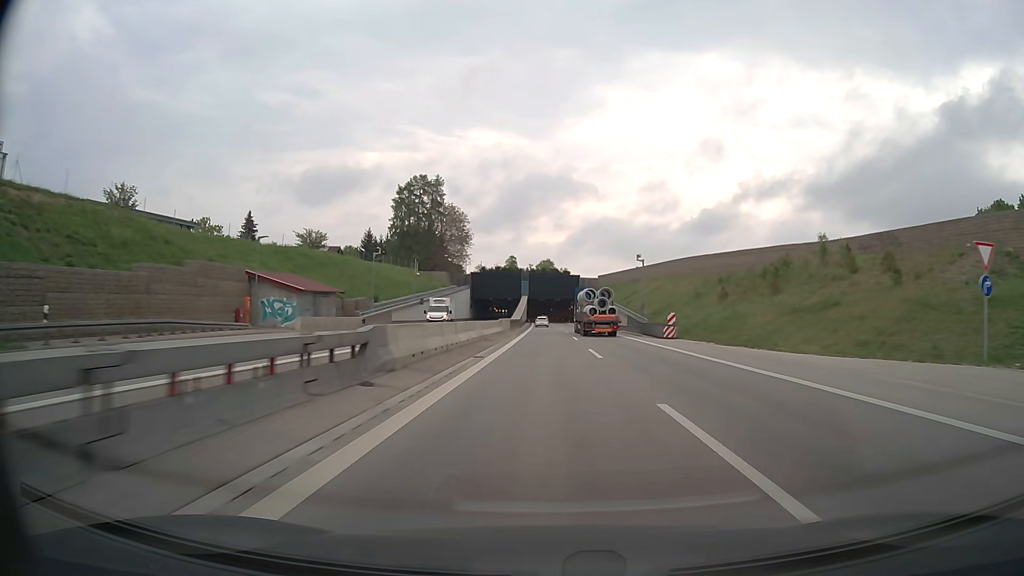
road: motorway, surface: asphalt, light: Day
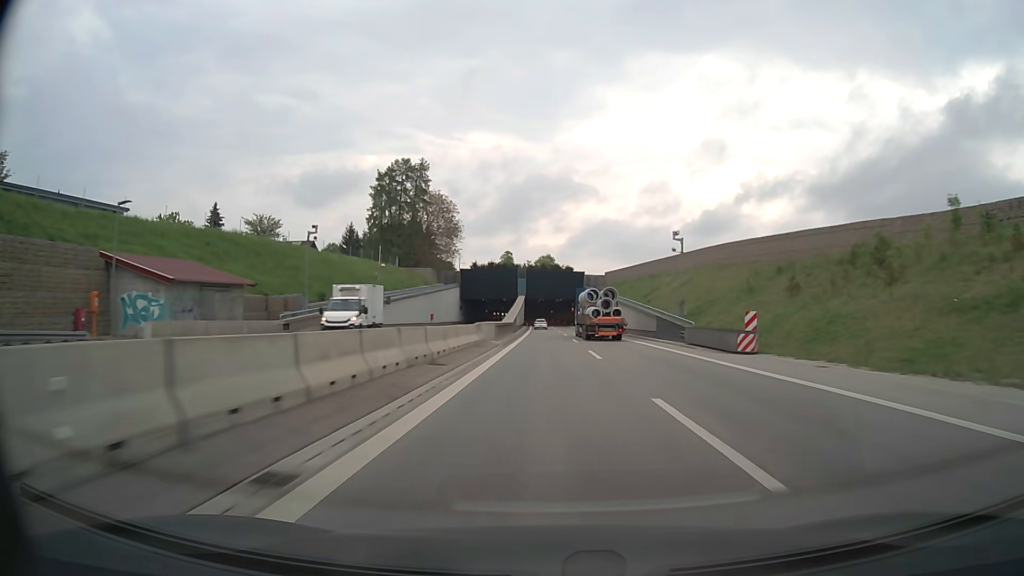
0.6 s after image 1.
(+0.1, +17.3) m; 0°
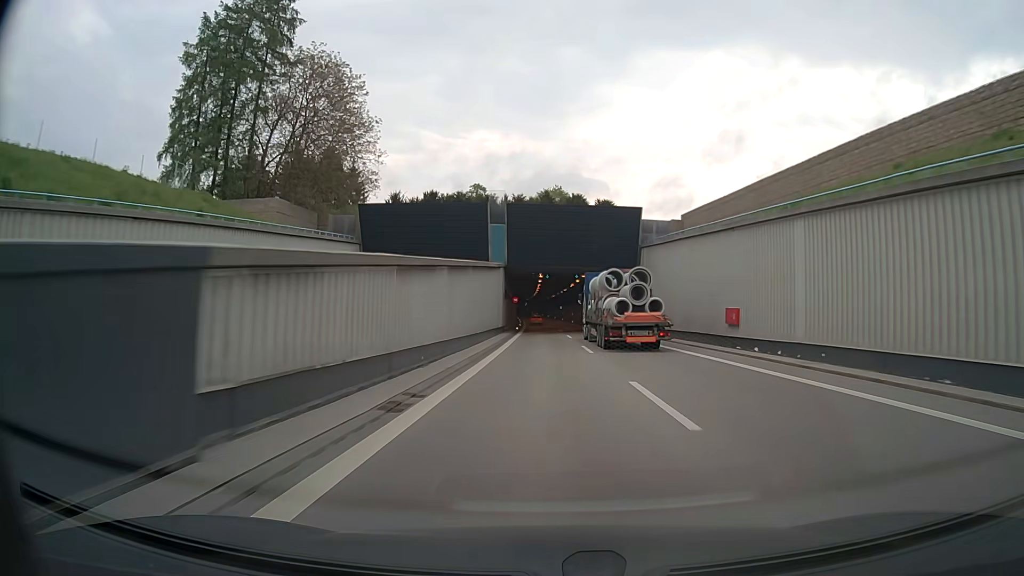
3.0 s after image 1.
(+0.1, +69.7) m; 0°
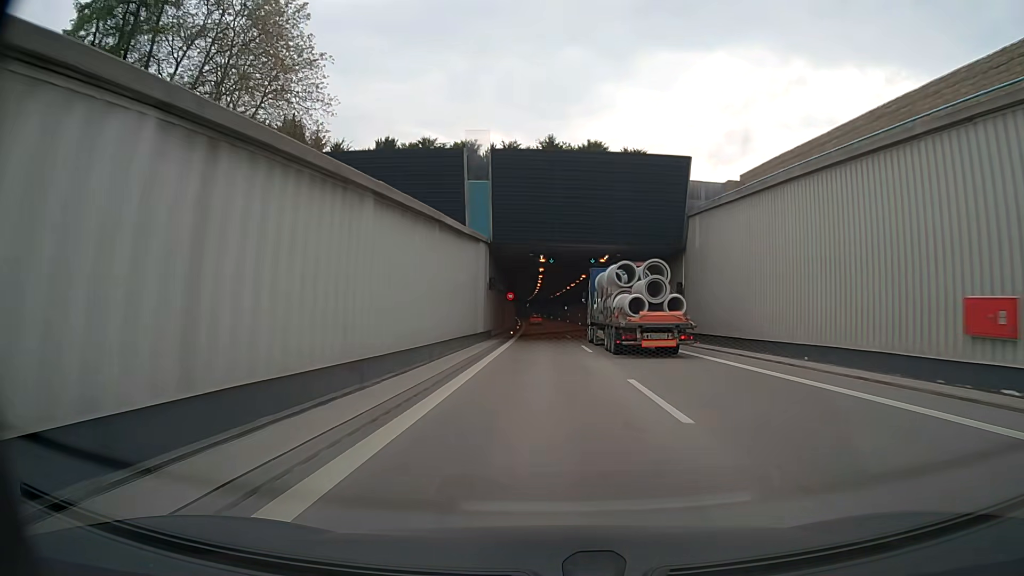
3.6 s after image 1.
(0.0, +17.5) m; 0°
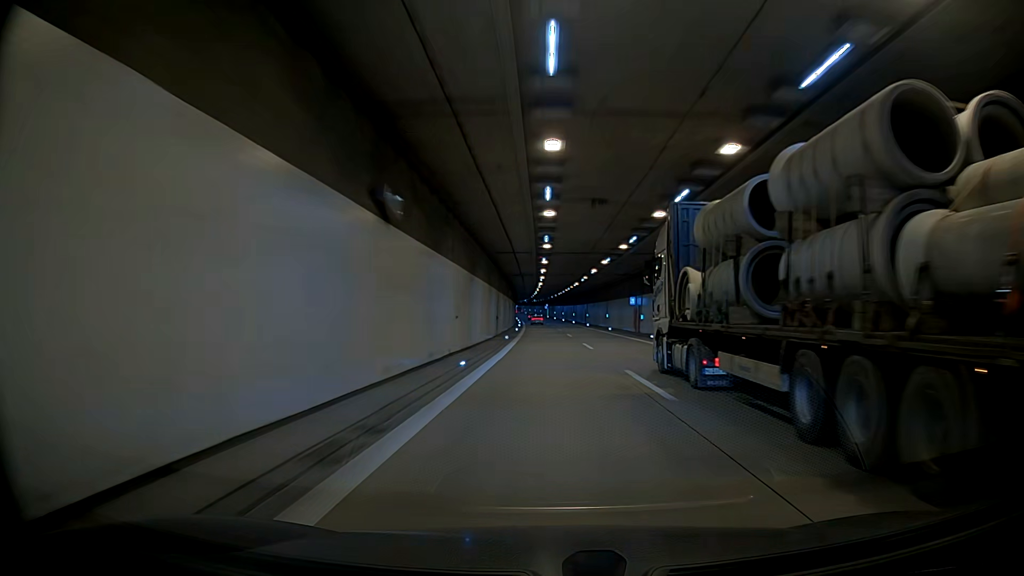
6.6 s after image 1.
(-0.8, +88.1) m; -1°
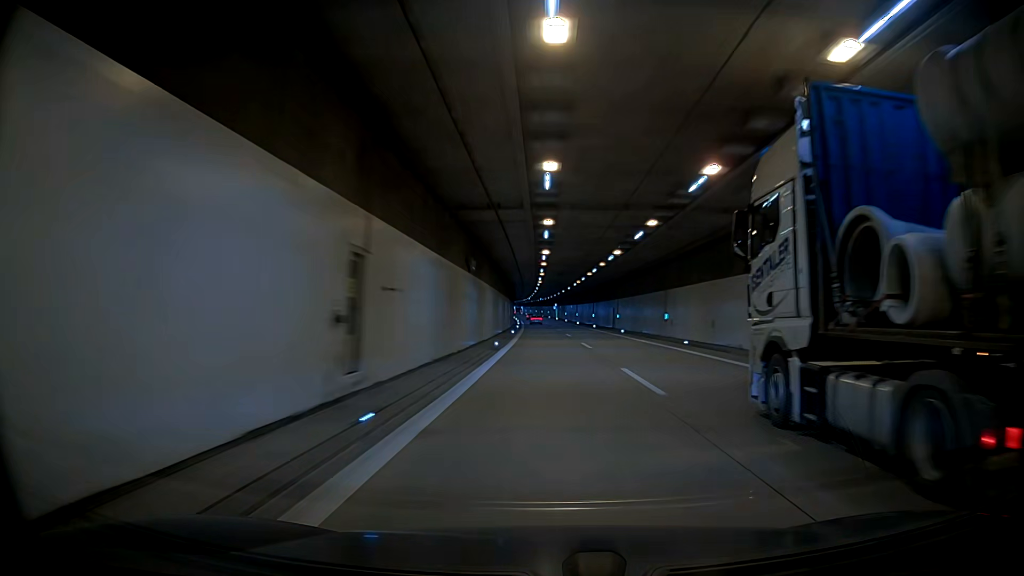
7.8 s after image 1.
(-0.1, +35.4) m; 0°
